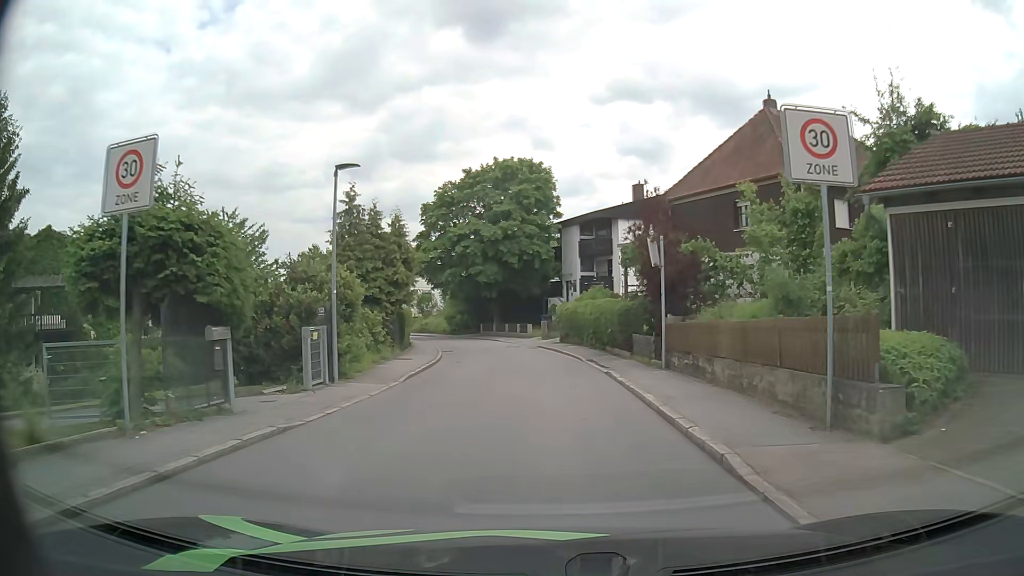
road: residential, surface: asphalt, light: Day
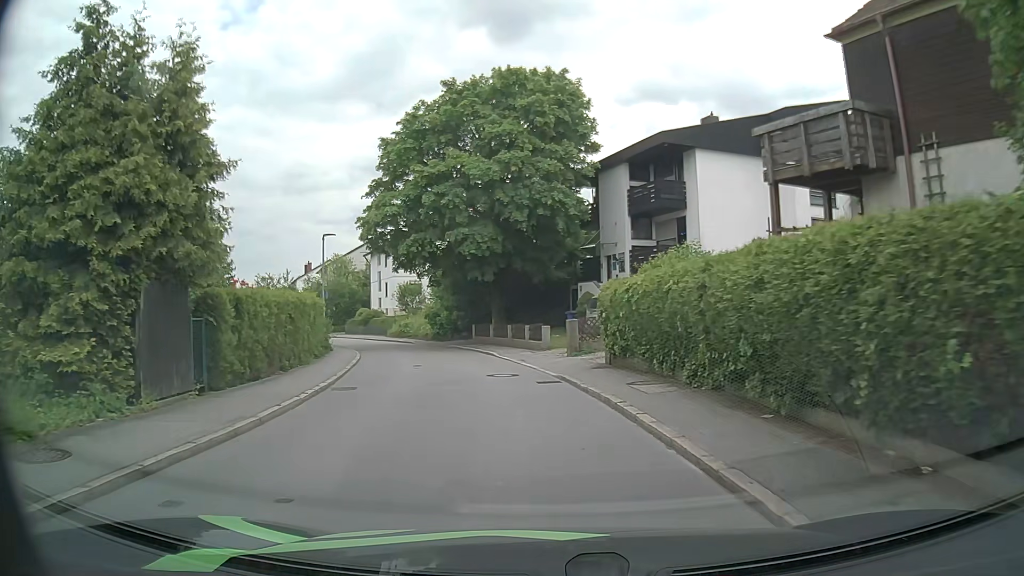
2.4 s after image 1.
(0.0, +20.3) m; -2°
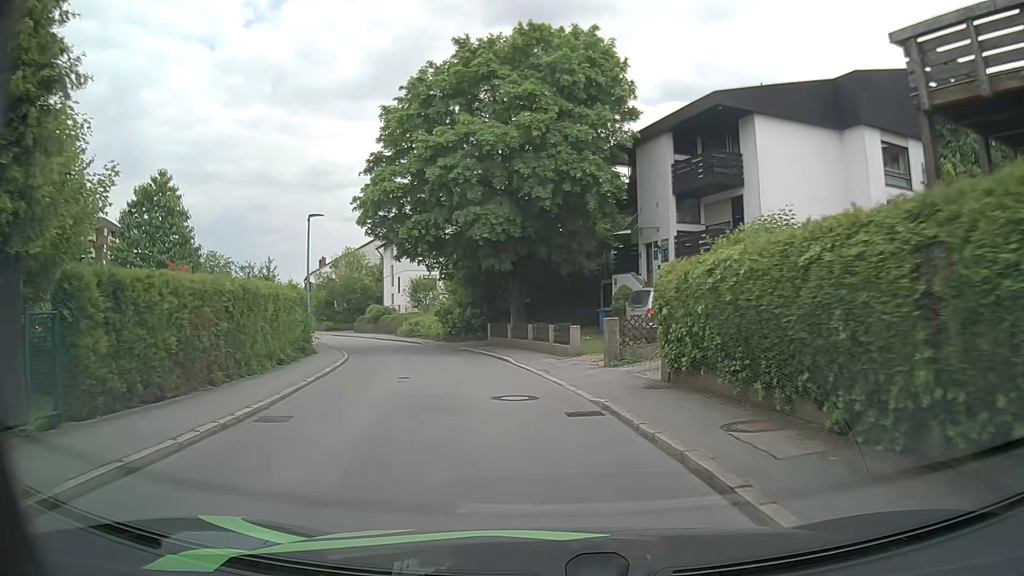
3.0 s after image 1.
(-0.1, +5.1) m; -2°
